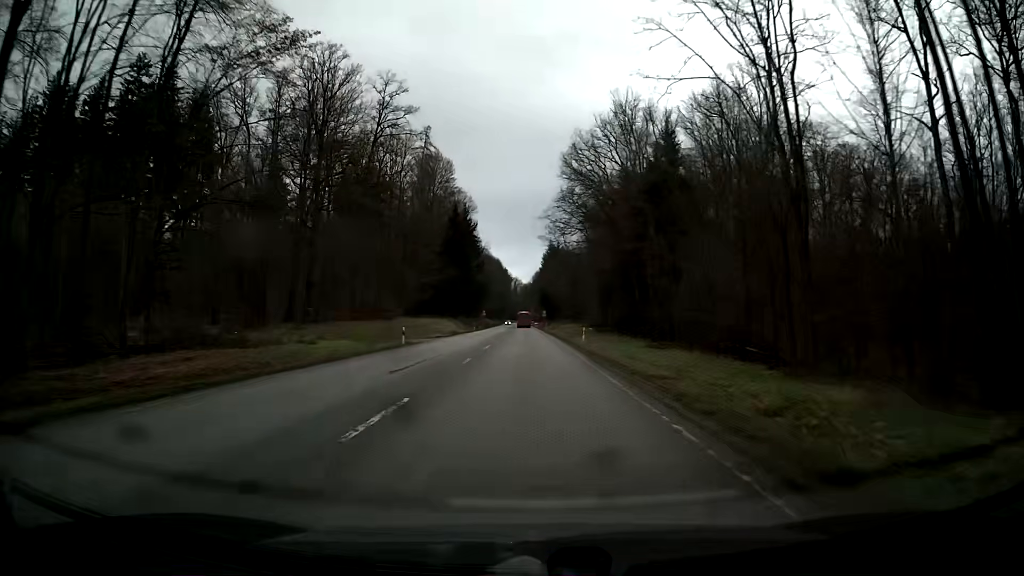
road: secondary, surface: asphalt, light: Day
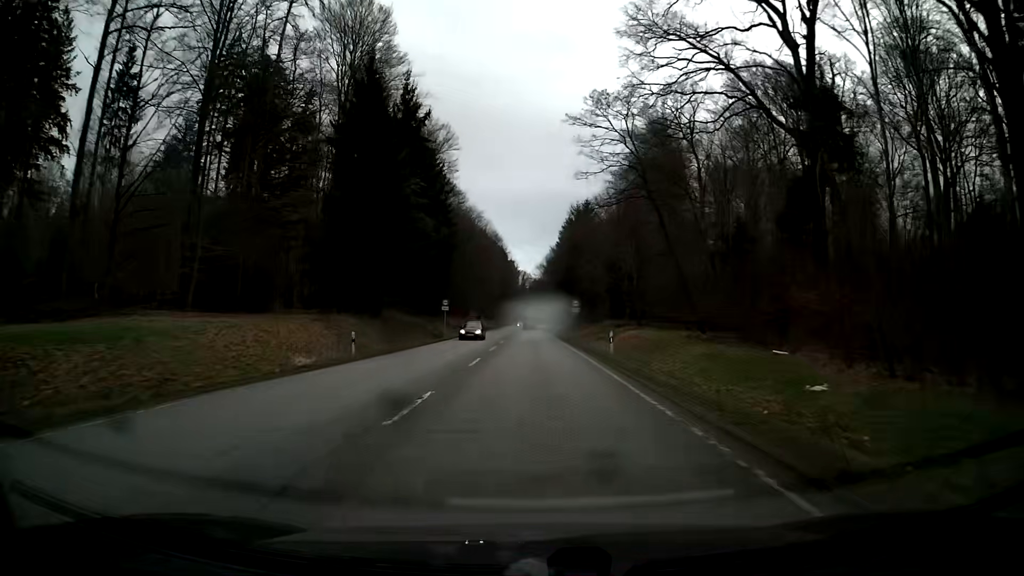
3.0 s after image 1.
(-1.0, +69.2) m; -1°
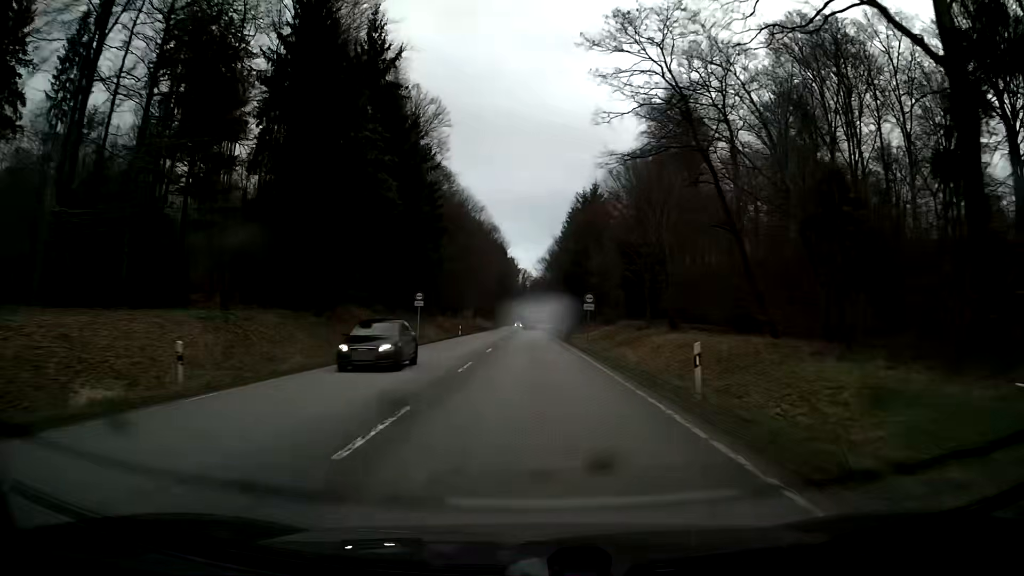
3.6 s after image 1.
(0.0, +14.0) m; 0°
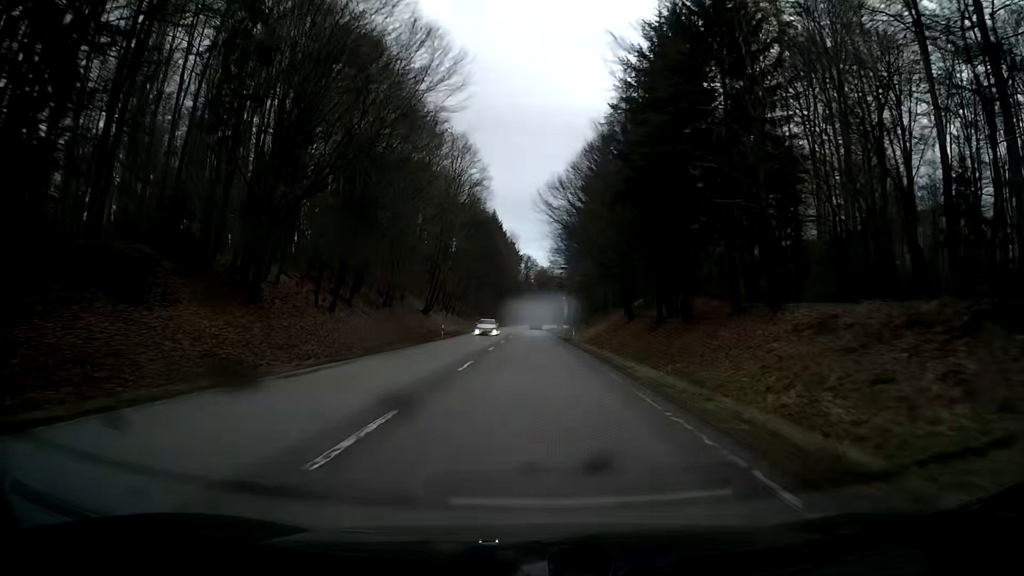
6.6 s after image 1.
(-0.2, +70.4) m; 0°
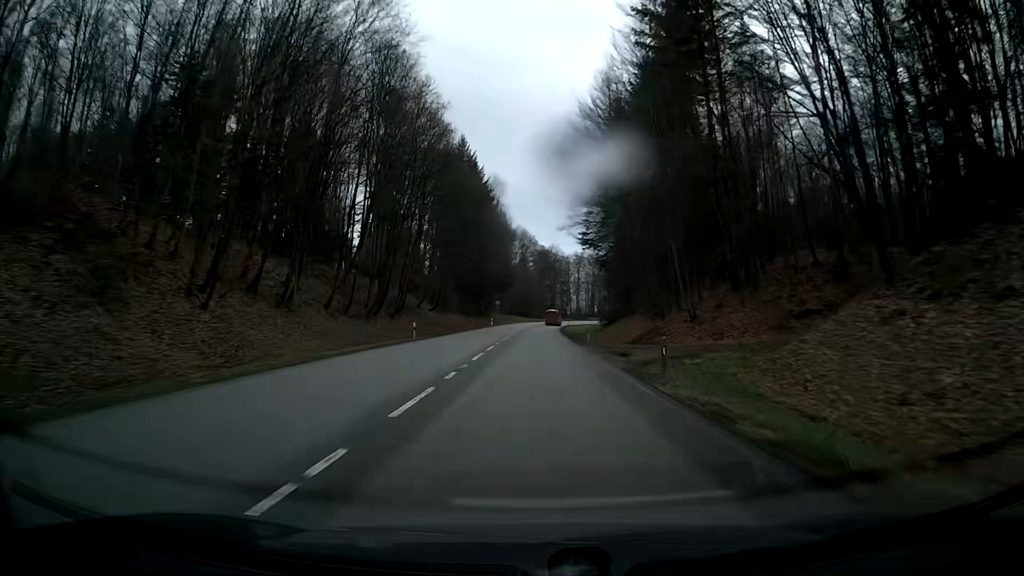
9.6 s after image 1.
(-0.1, +70.6) m; 0°
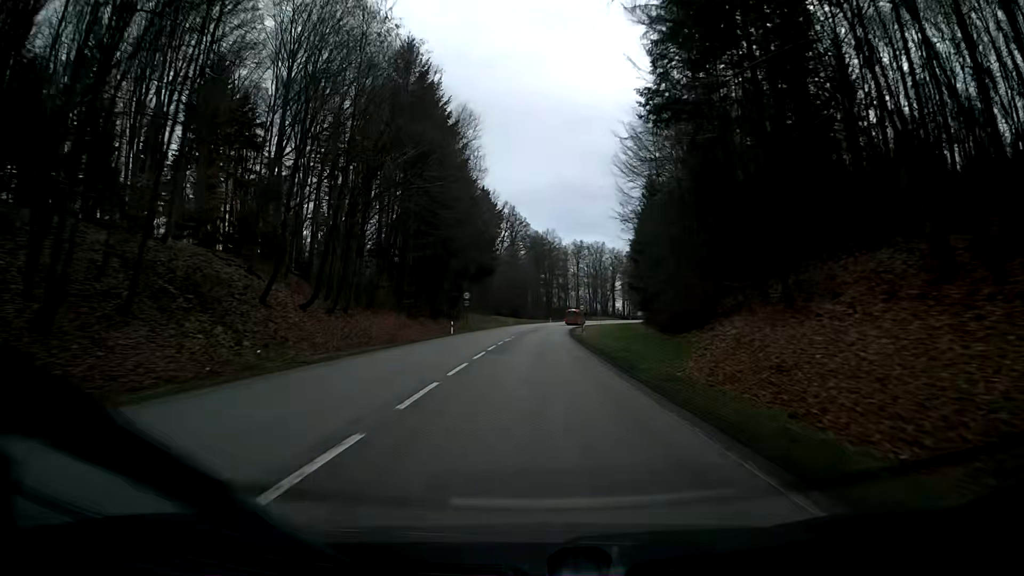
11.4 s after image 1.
(-0.6, +40.7) m; -2°
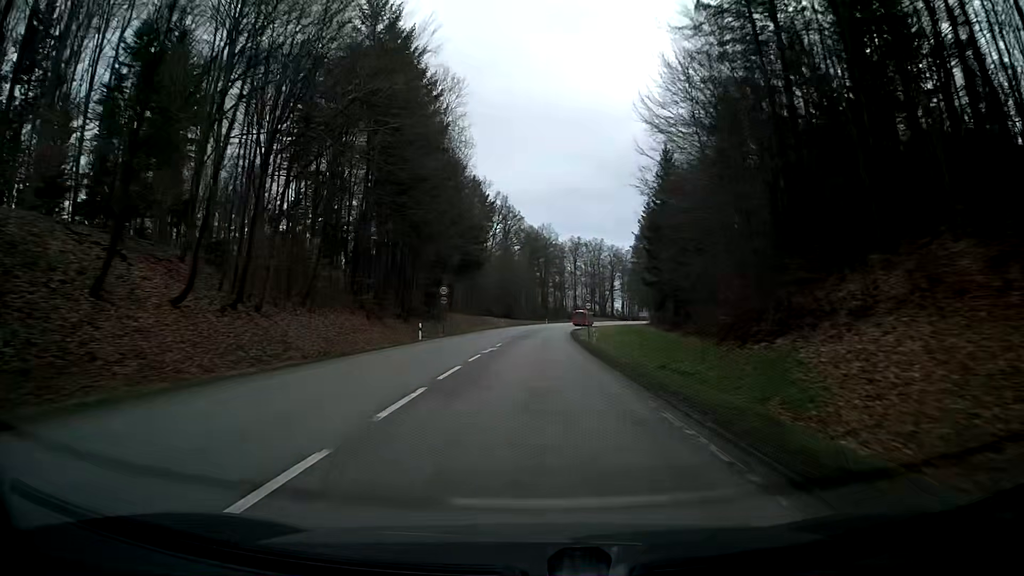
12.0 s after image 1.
(0.0, +13.2) m; 0°
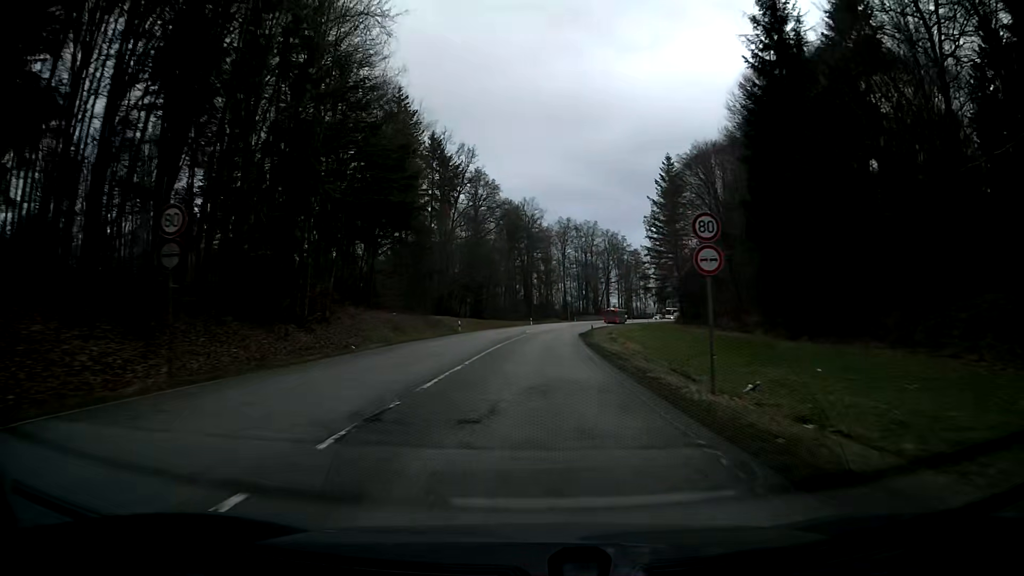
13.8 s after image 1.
(+1.6, +38.8) m; +4°
